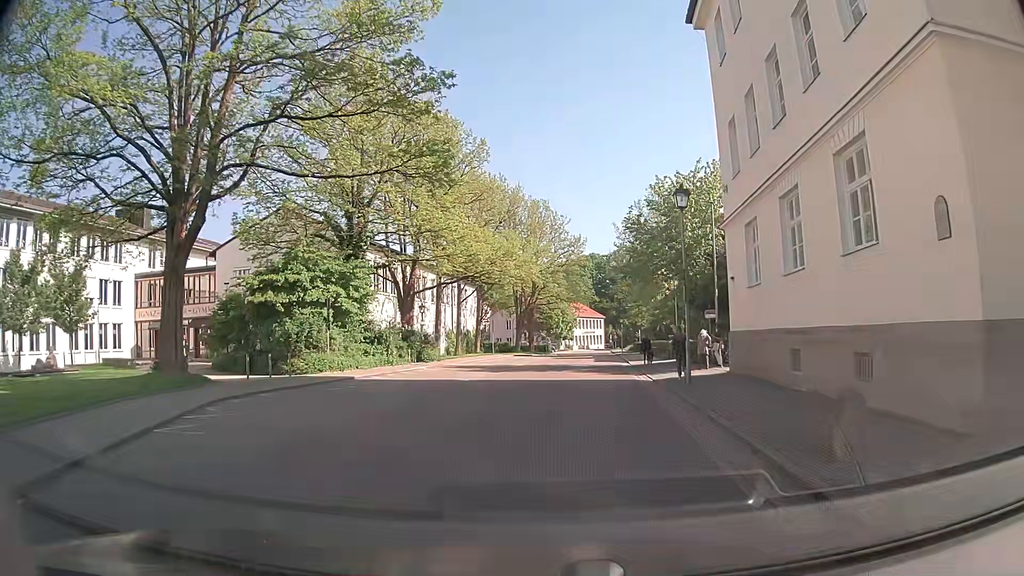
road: residential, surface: asphalt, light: Day
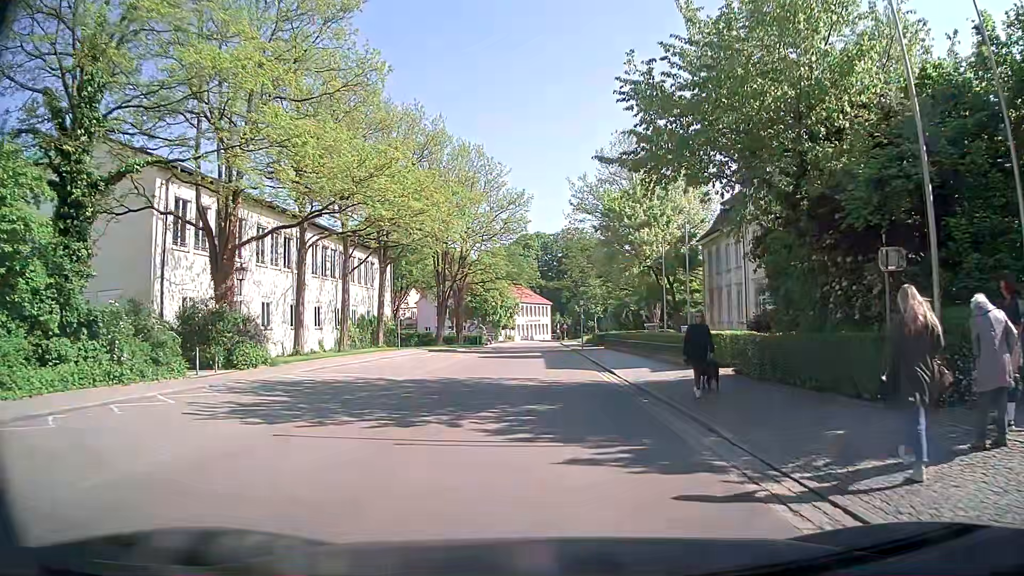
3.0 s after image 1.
(+0.4, +20.2) m; +4°
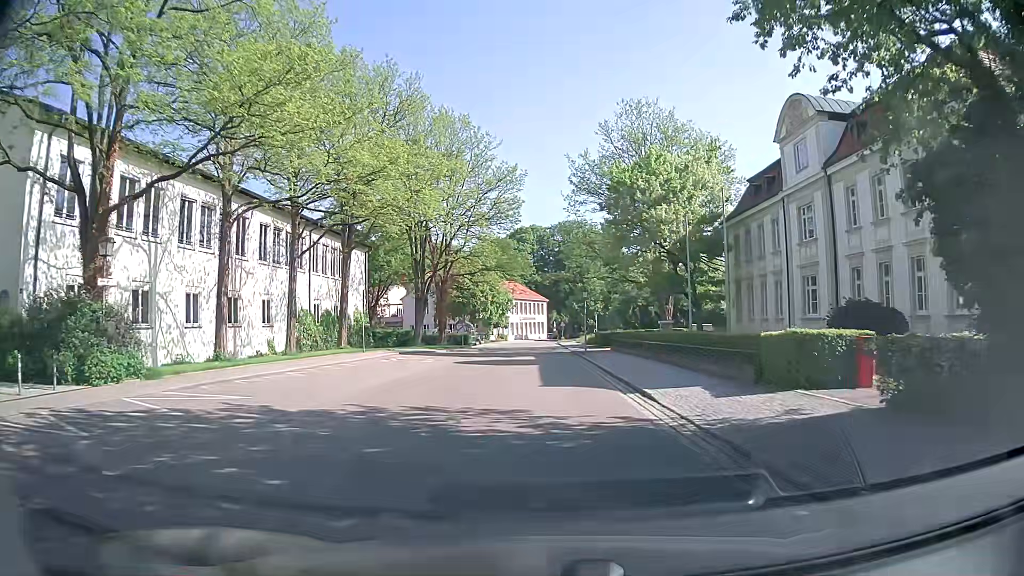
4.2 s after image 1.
(0.0, +8.5) m; 0°
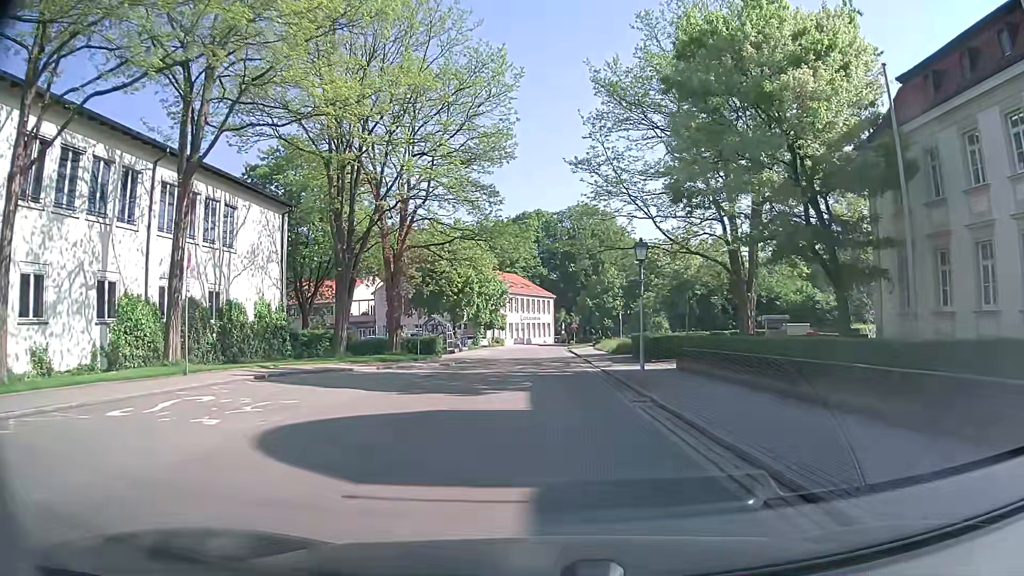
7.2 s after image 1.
(-0.1, +21.2) m; -1°
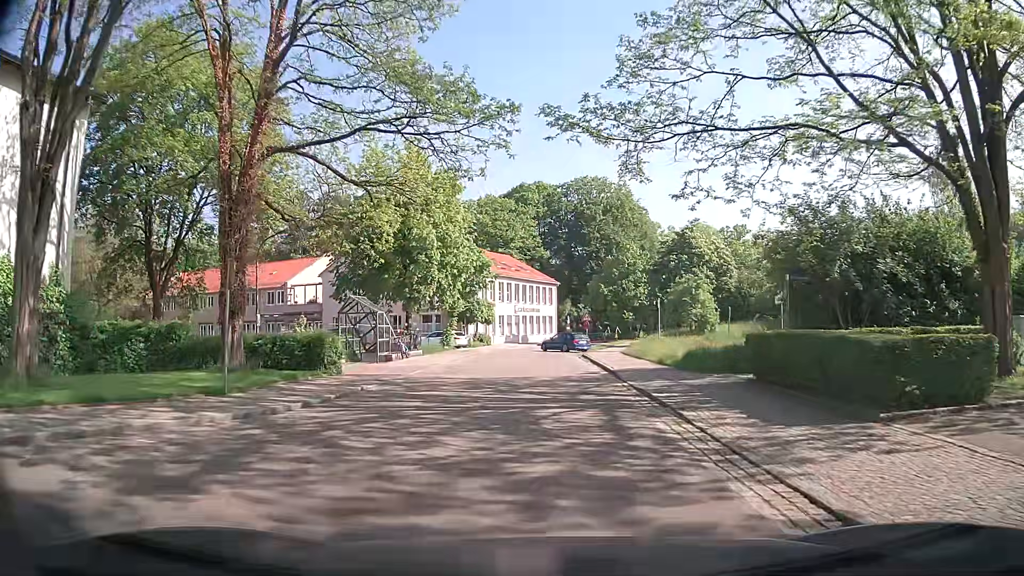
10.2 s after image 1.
(+0.1, +20.9) m; -1°
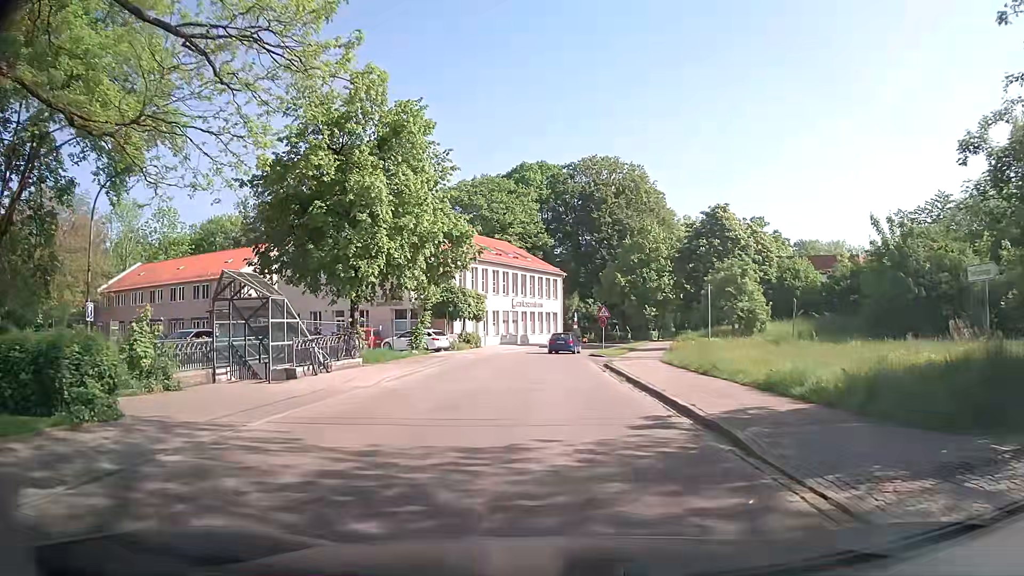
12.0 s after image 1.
(+0.1, +12.2) m; +1°
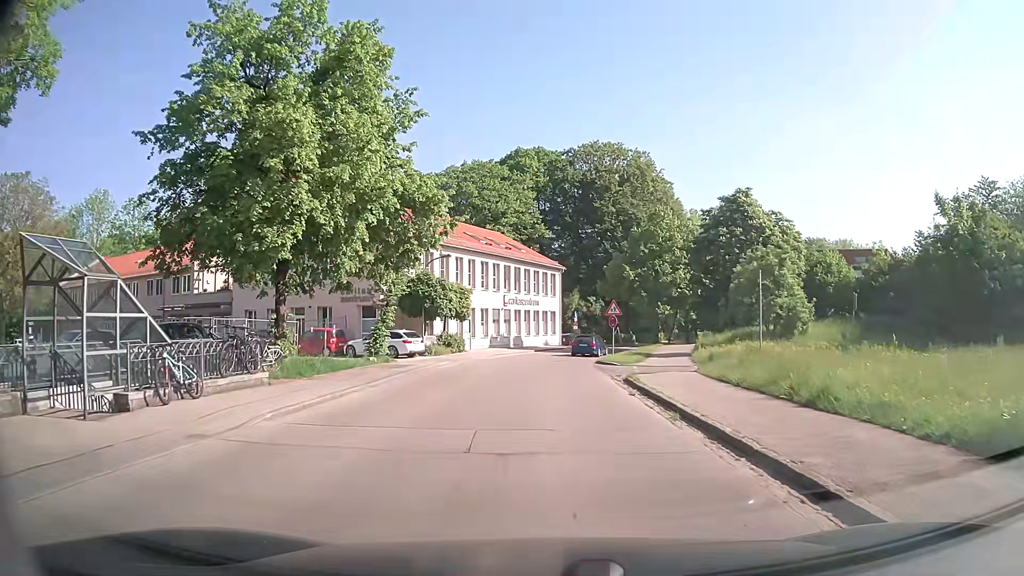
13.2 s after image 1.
(0.0, +7.7) m; 0°
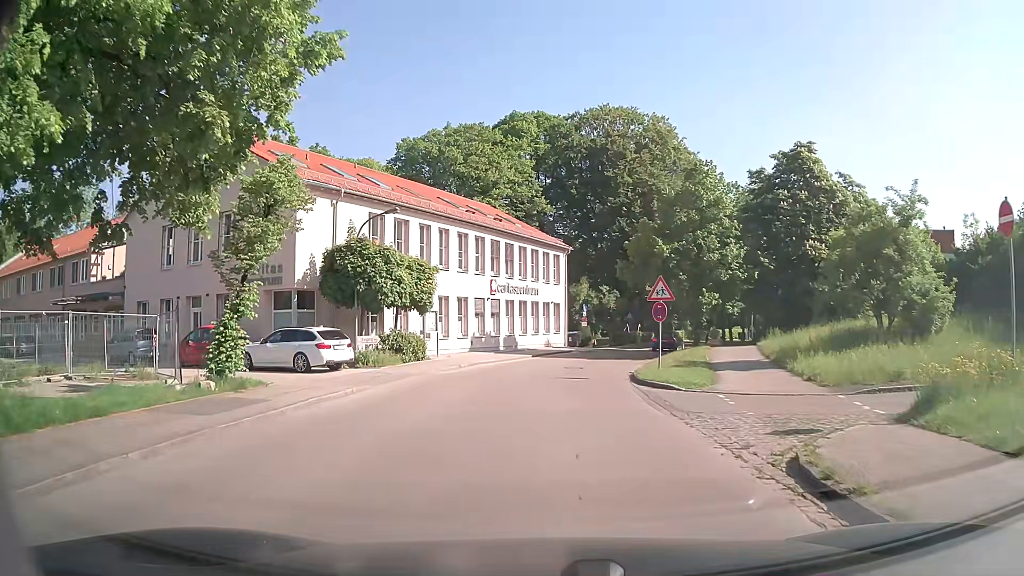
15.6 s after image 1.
(0.0, +13.3) m; 0°
